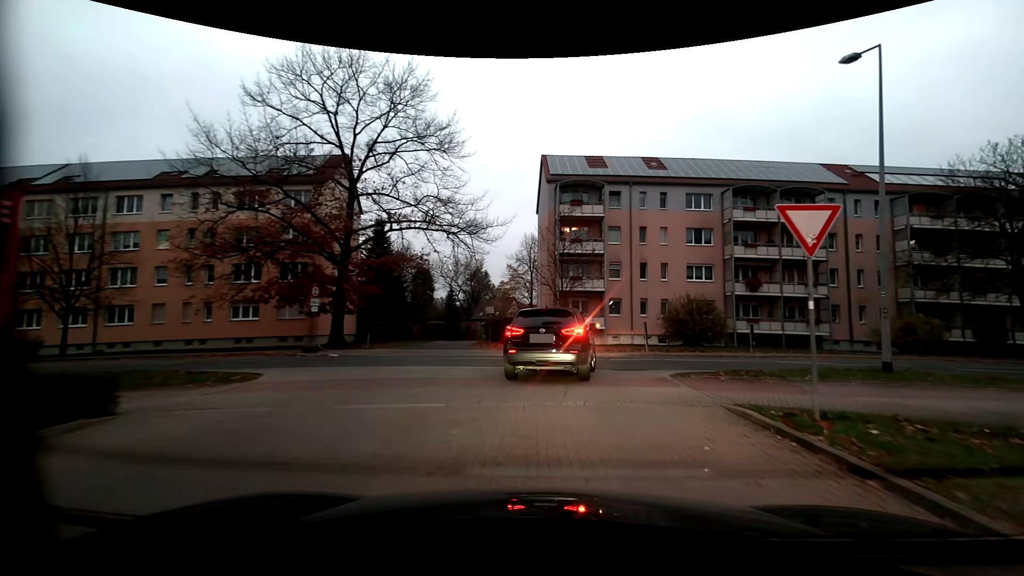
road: service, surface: paving_stones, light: Dusk
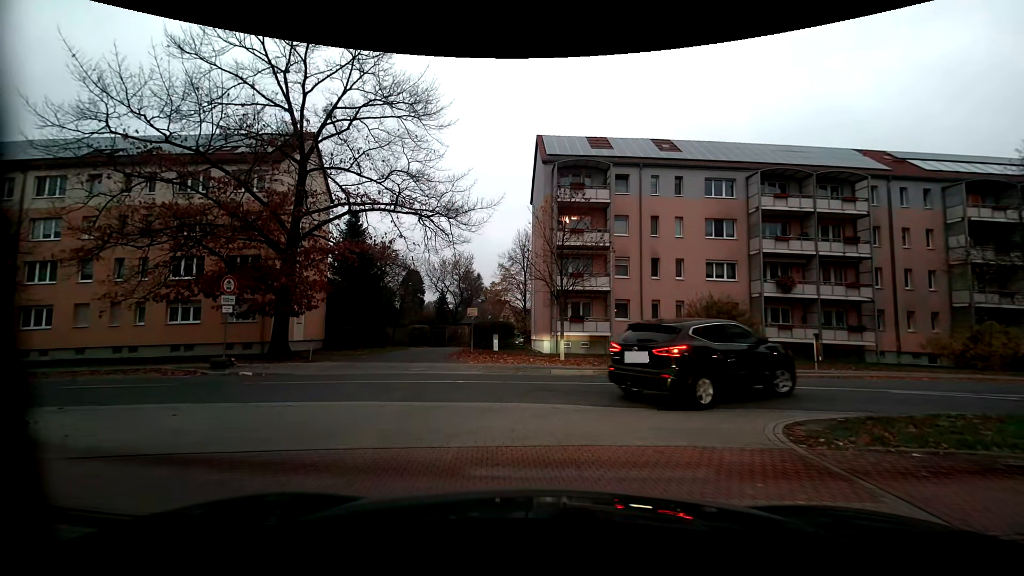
(0.0, +5.2) m; -2°
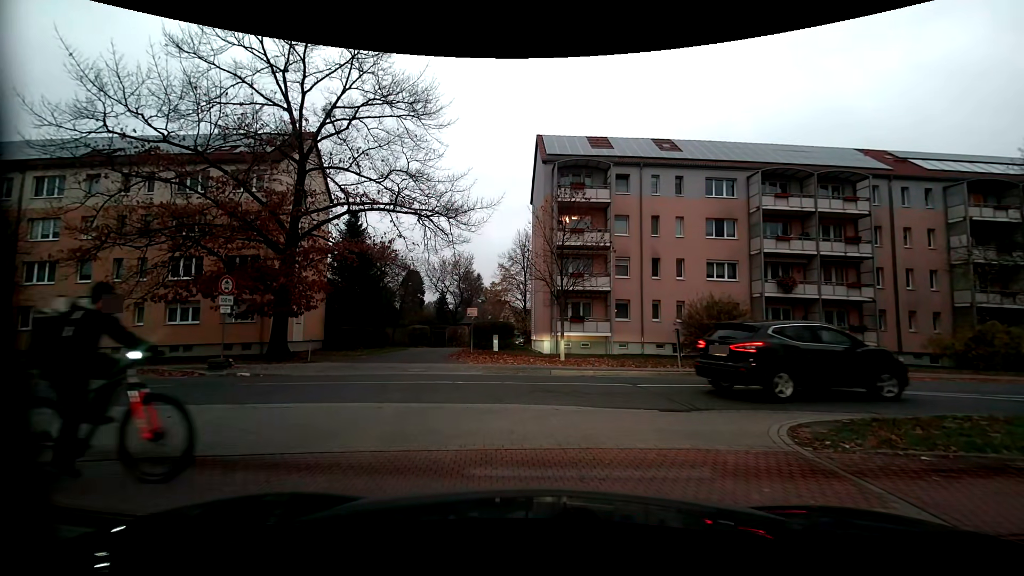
(0.0, +0.1) m; 0°
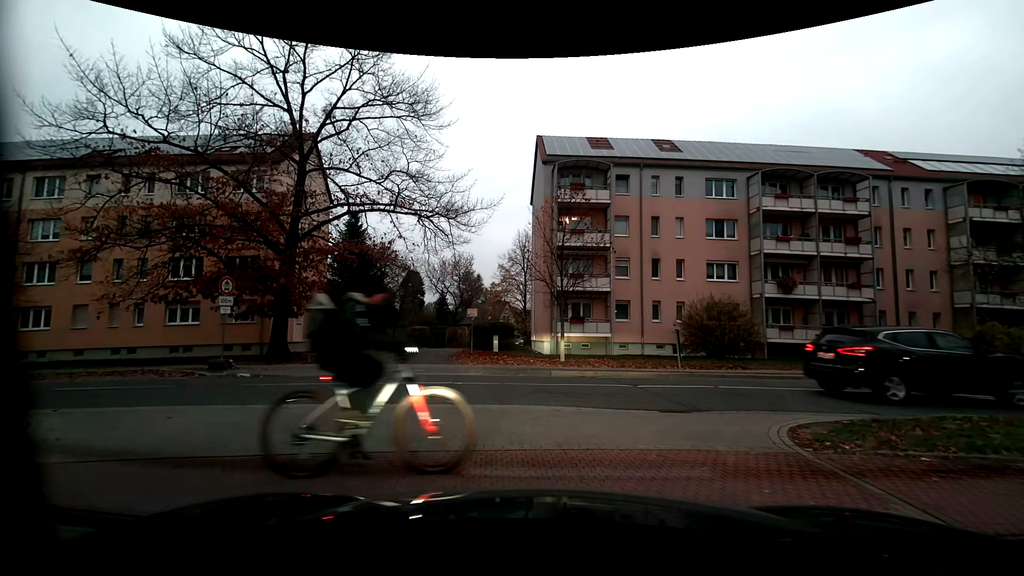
(0.0, 0.0) m; 0°
